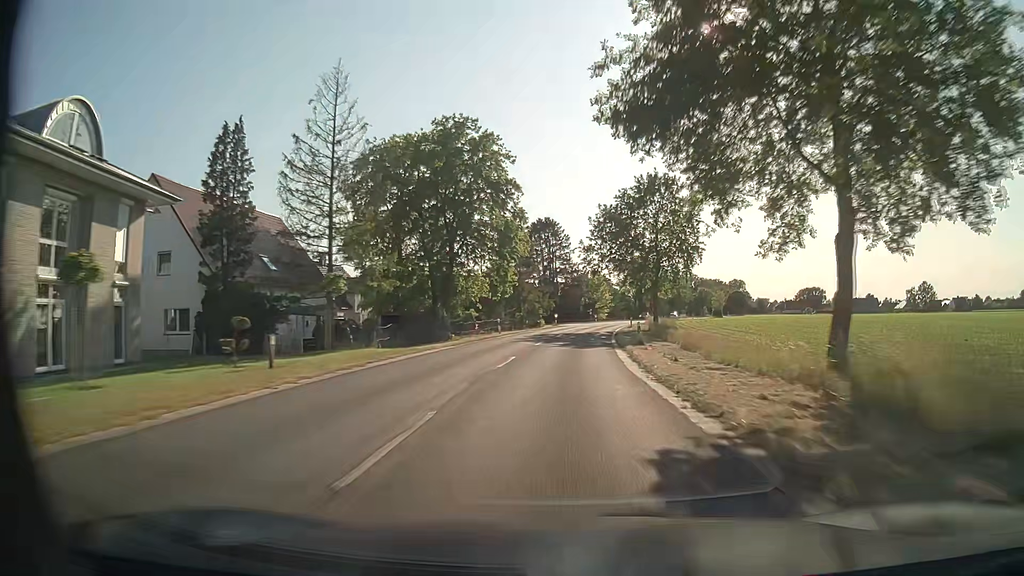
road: secondary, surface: asphalt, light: Day
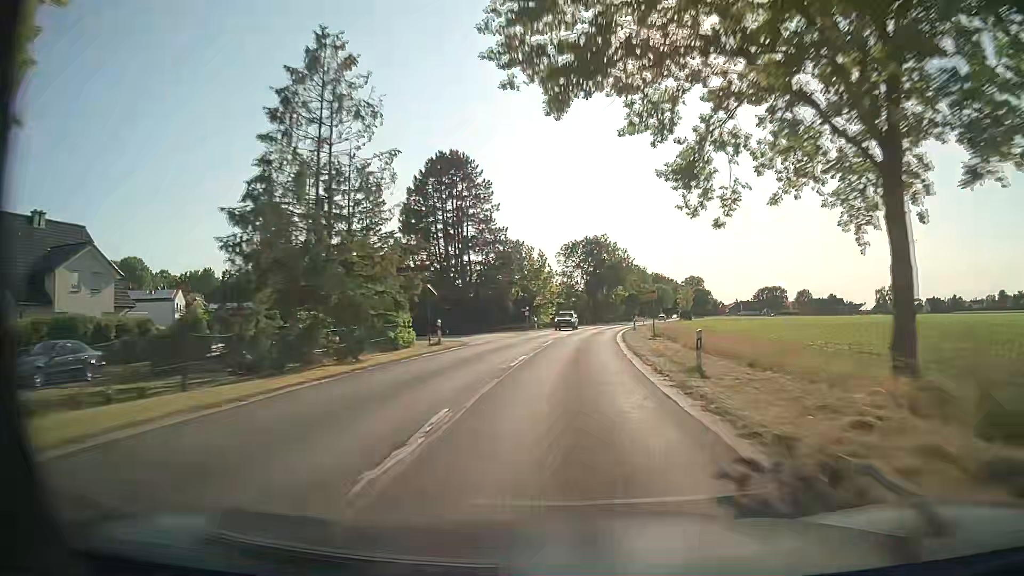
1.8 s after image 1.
(+2.1, +47.3) m; +6°
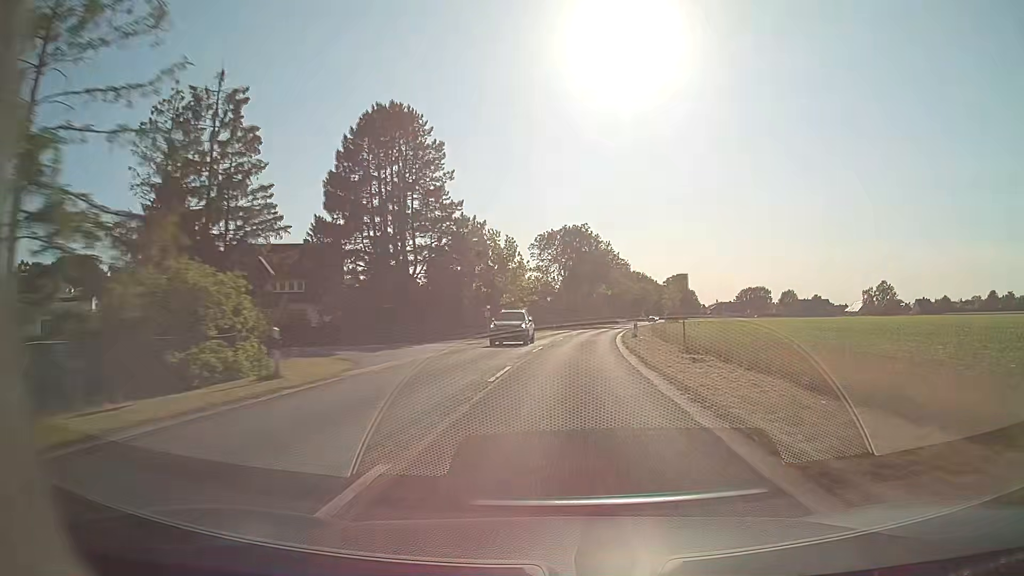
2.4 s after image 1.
(+0.3, +15.8) m; +2°
(0, +10) (+1, +20) (+1, +30) (+2, +40) (+3, +50) (+4, +60) (+6, +70) (+7, +80) (+9, +89) (+11, +99) m
